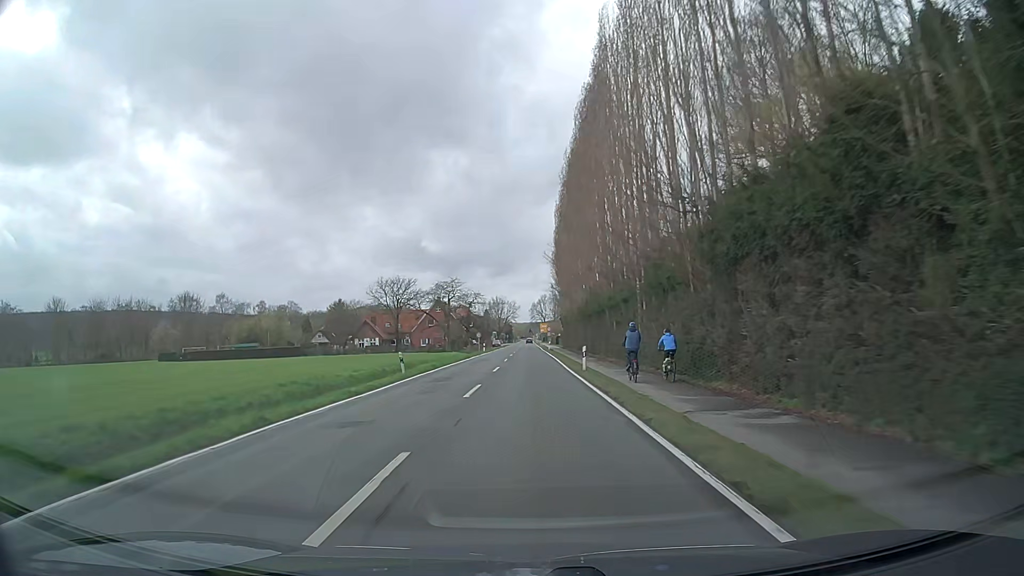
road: secondary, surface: asphalt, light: Day
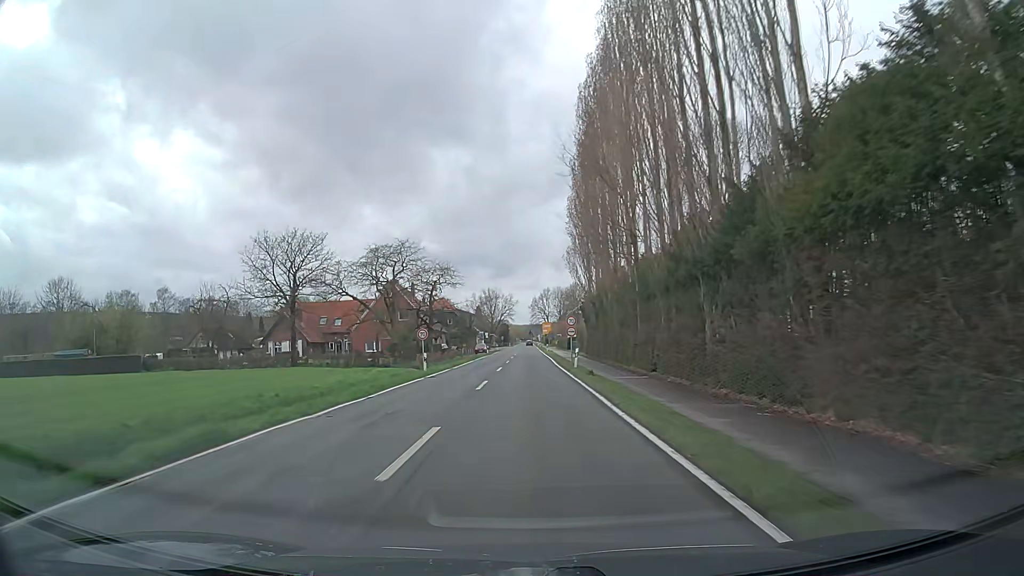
(0.0, +44.5) m; 0°
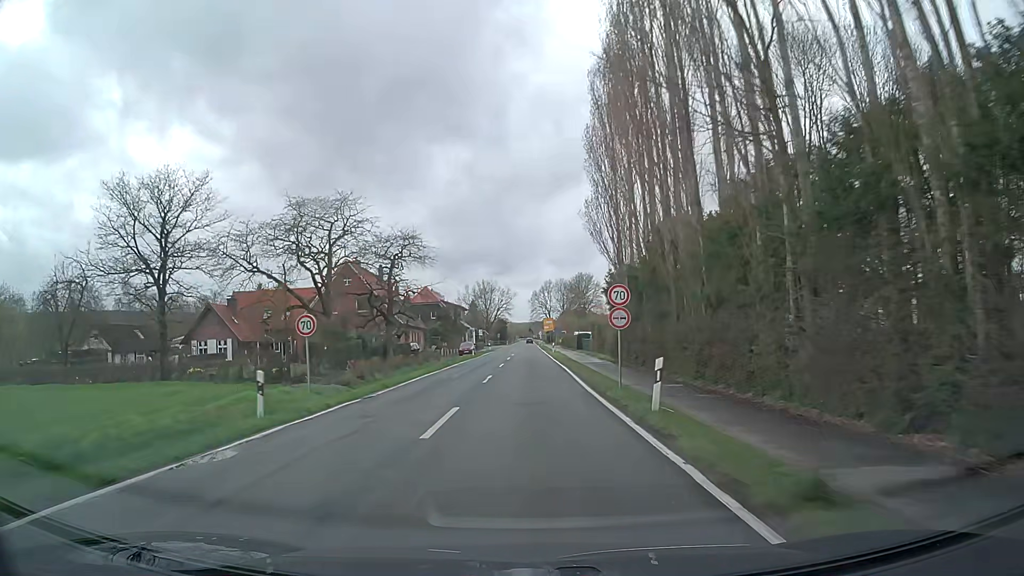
(-0.1, +21.2) m; 0°
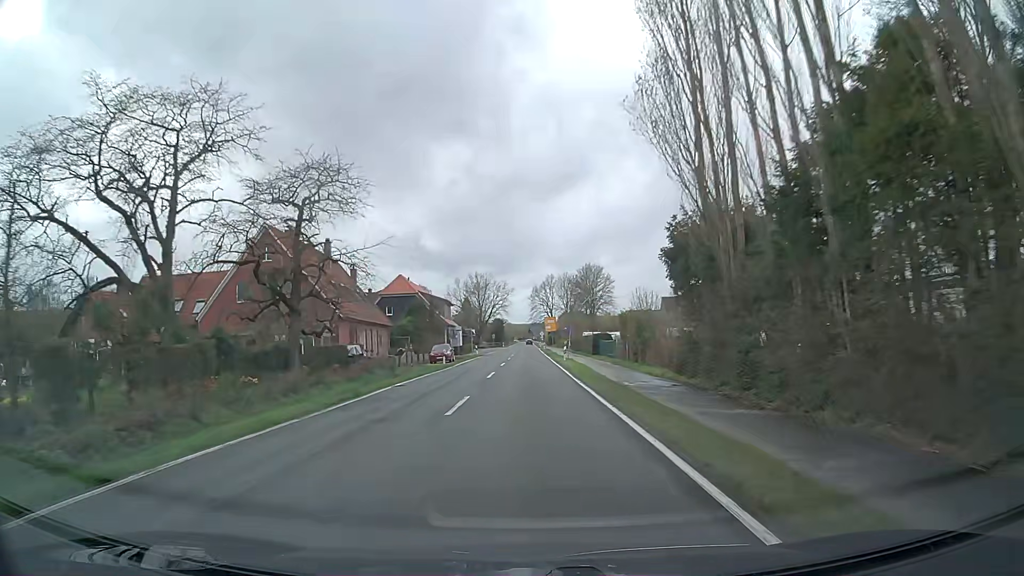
(0.0, +21.0) m; 0°
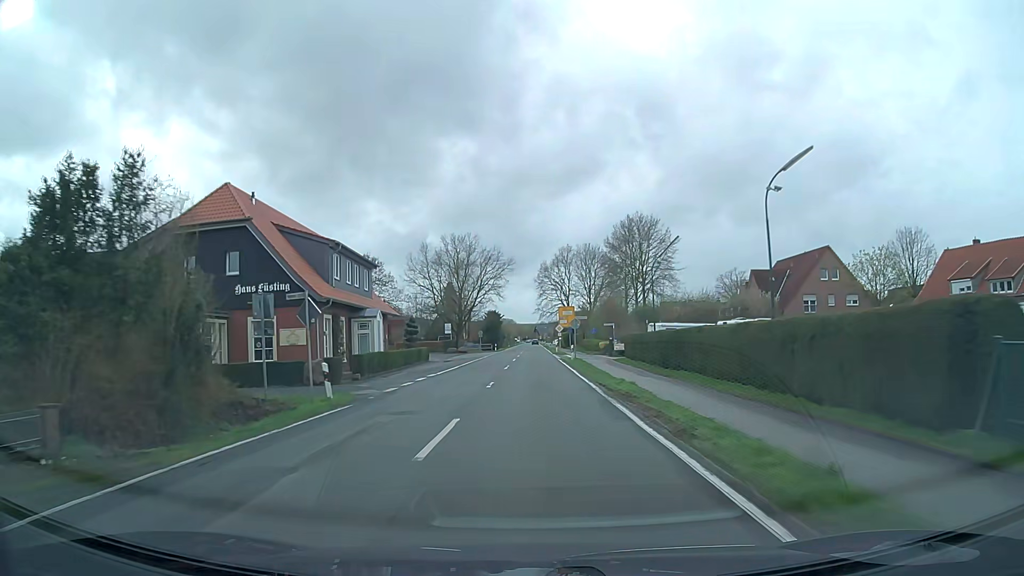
(-0.3, +52.6) m; -1°
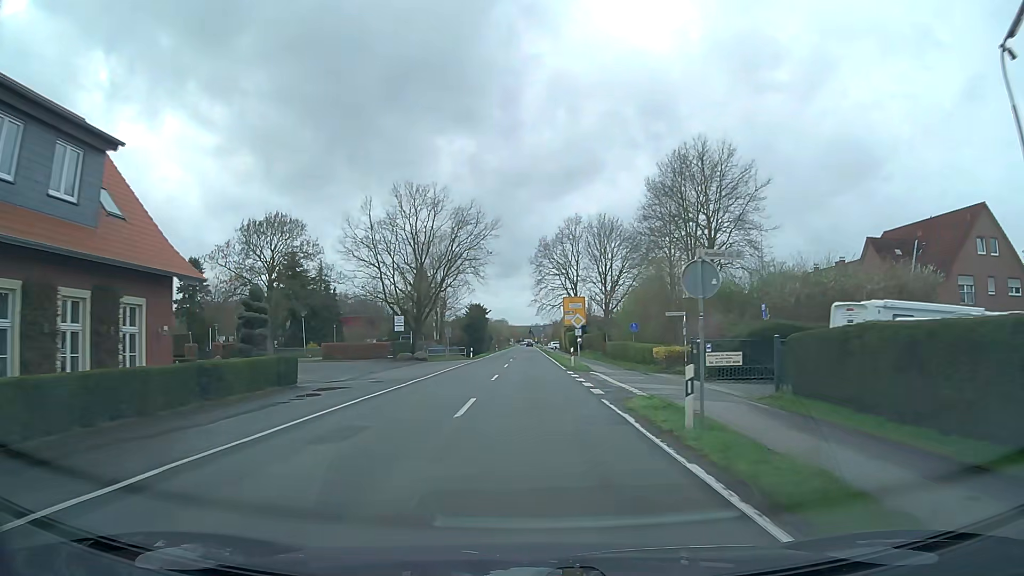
(+0.1, +31.6) m; +1°
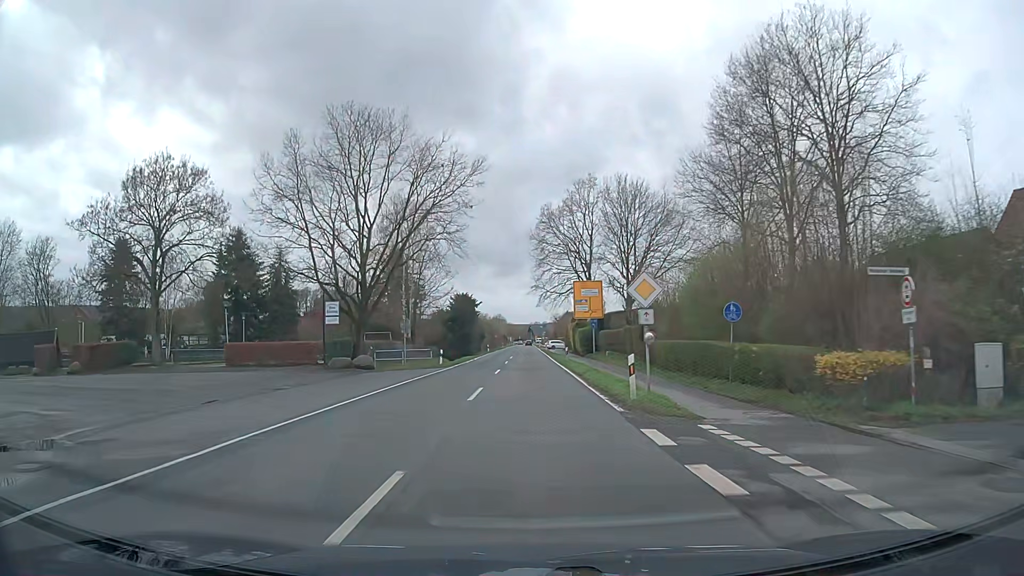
(0.0, +20.9) m; 0°
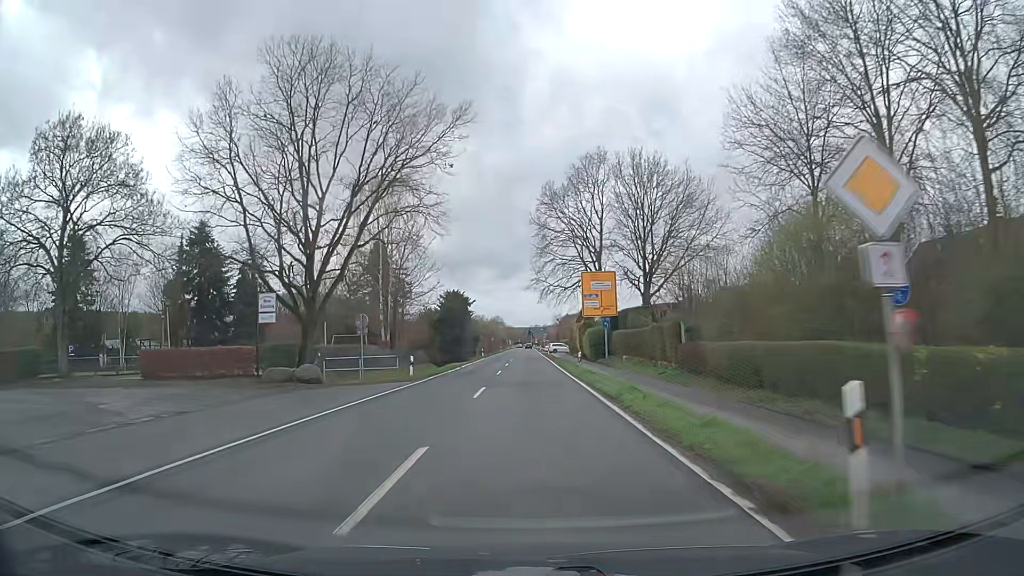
(0.0, +10.4) m; 0°
(0, +10) (0, +20) (0, +30) (0, +40) (0, +50) (0, +60) (0, +70) (0, +80) (0, +90) (0, +100) m
